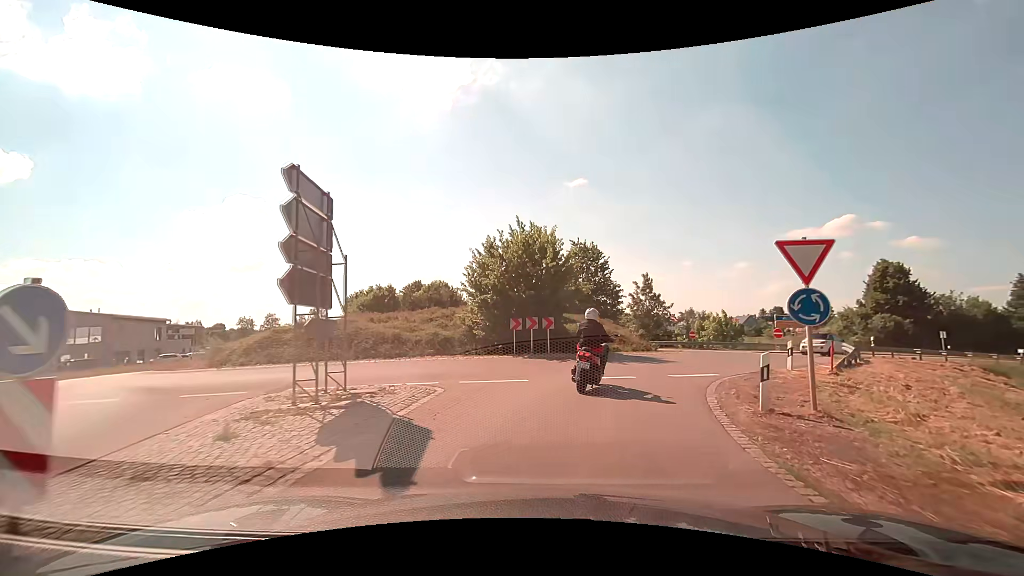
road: secondary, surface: asphalt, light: Day
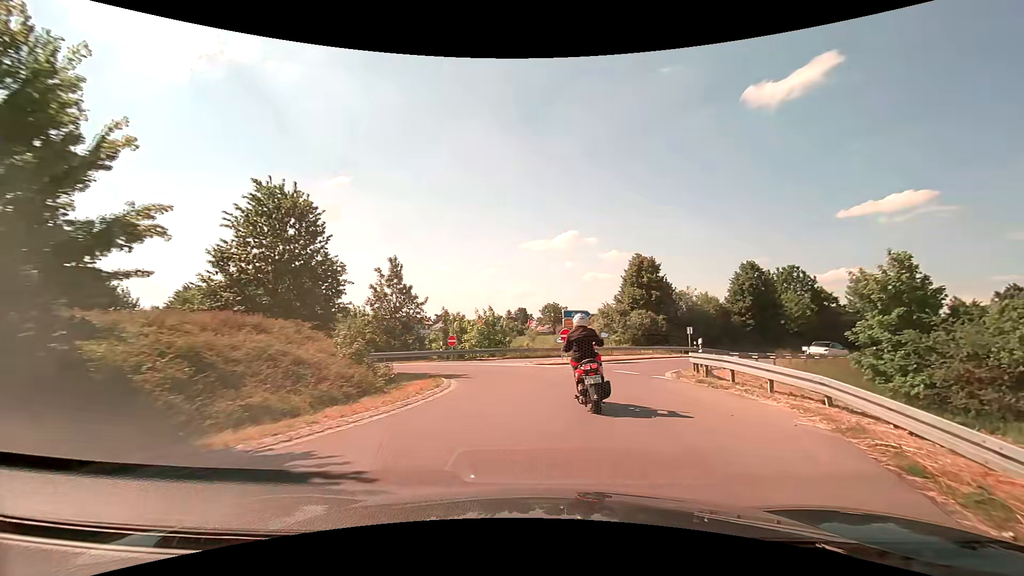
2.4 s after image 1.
(+3.2, +15.5) m; +26°
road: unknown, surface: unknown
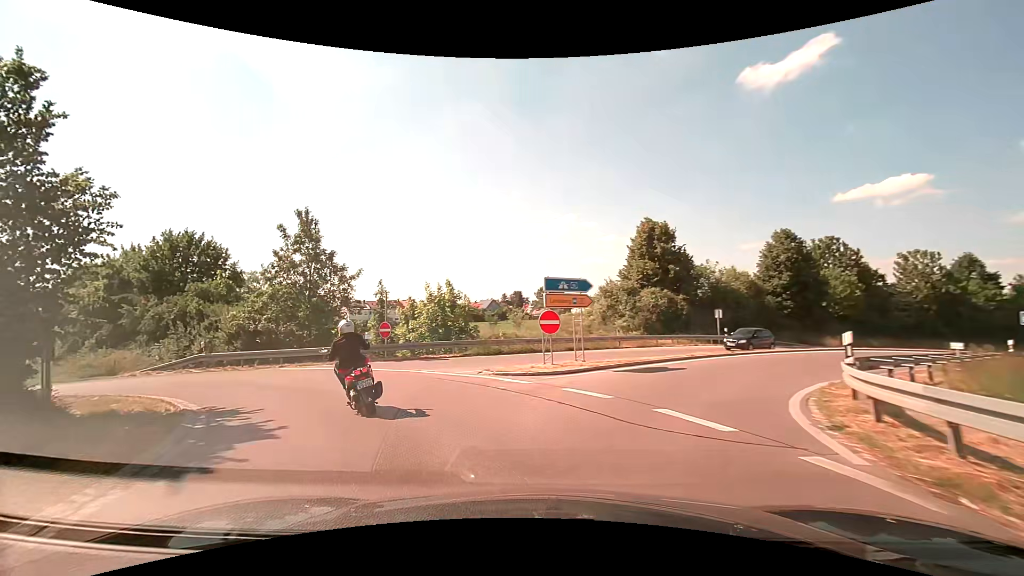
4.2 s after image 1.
(+1.4, +11.7) m; +4°
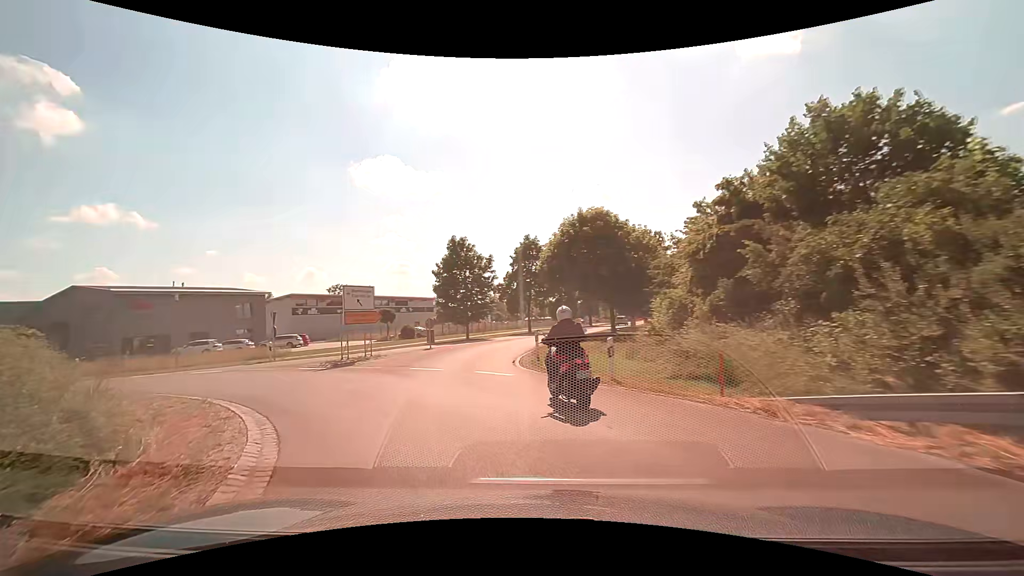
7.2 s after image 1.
(-11.4, +17.3) m; -65°
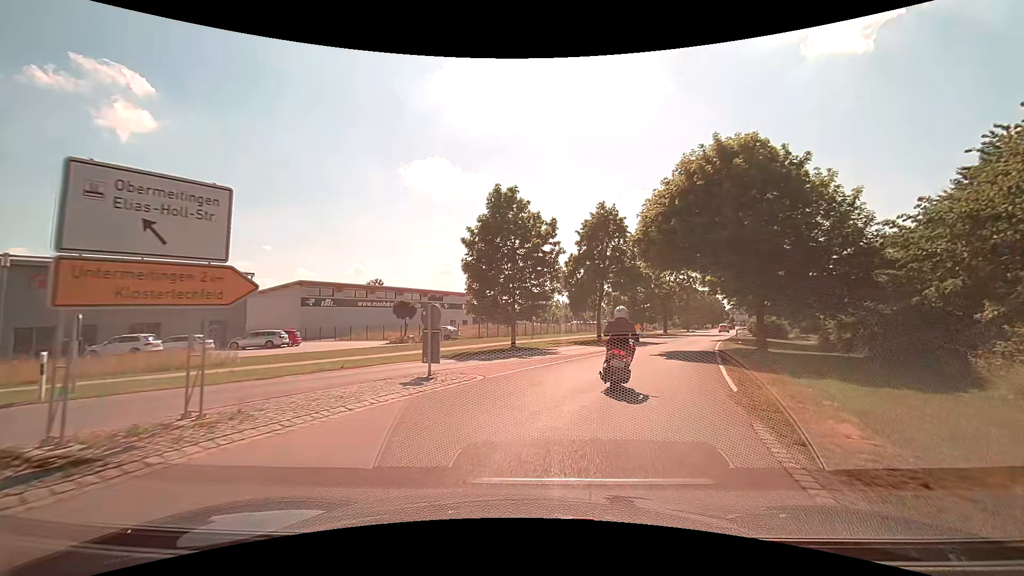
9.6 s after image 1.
(-3.1, +16.7) m; -7°
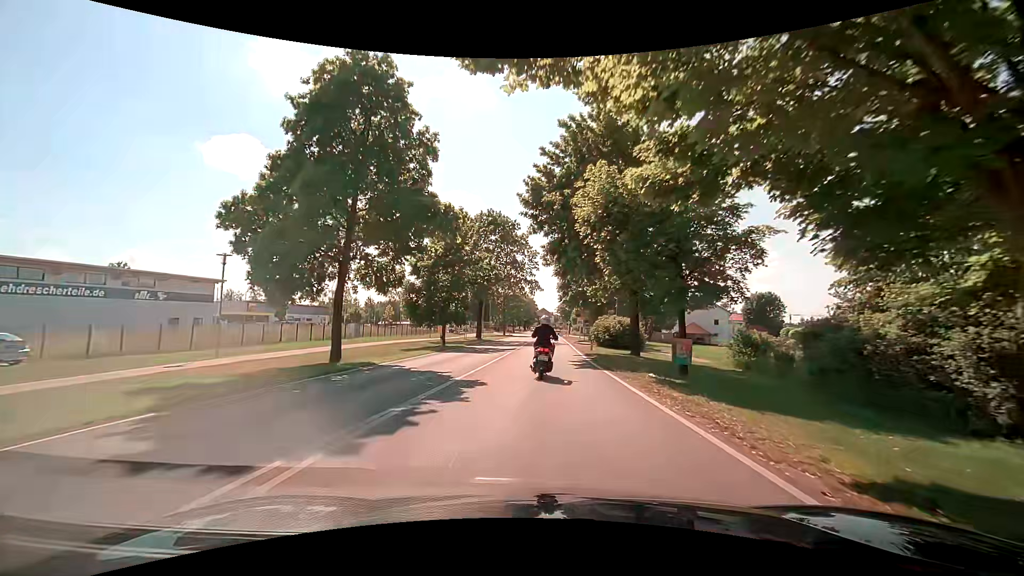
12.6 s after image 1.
(+4.9, +24.0) m; +20°
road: tertiary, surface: asphalt
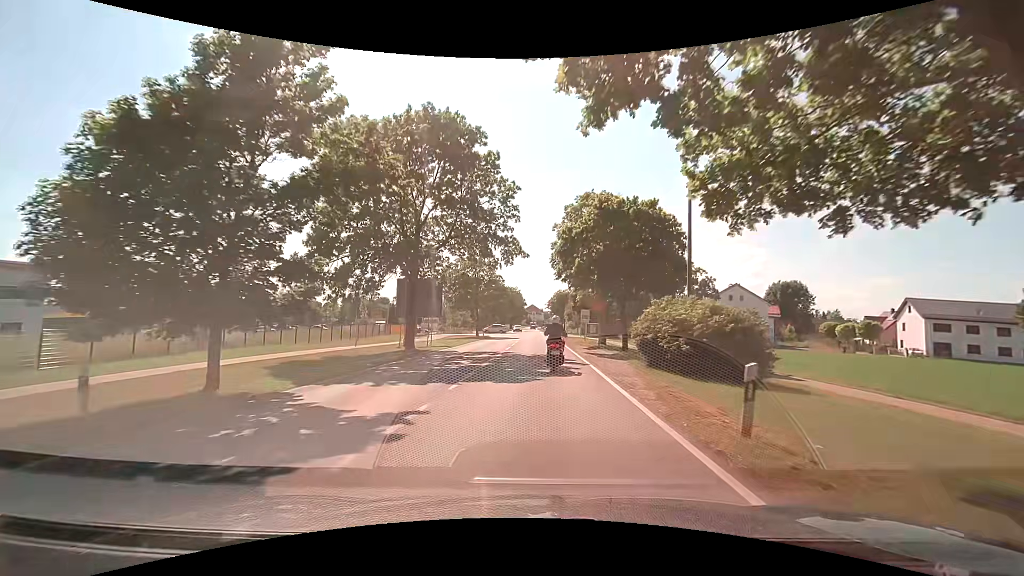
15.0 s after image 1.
(+0.7, +23.8) m; +2°
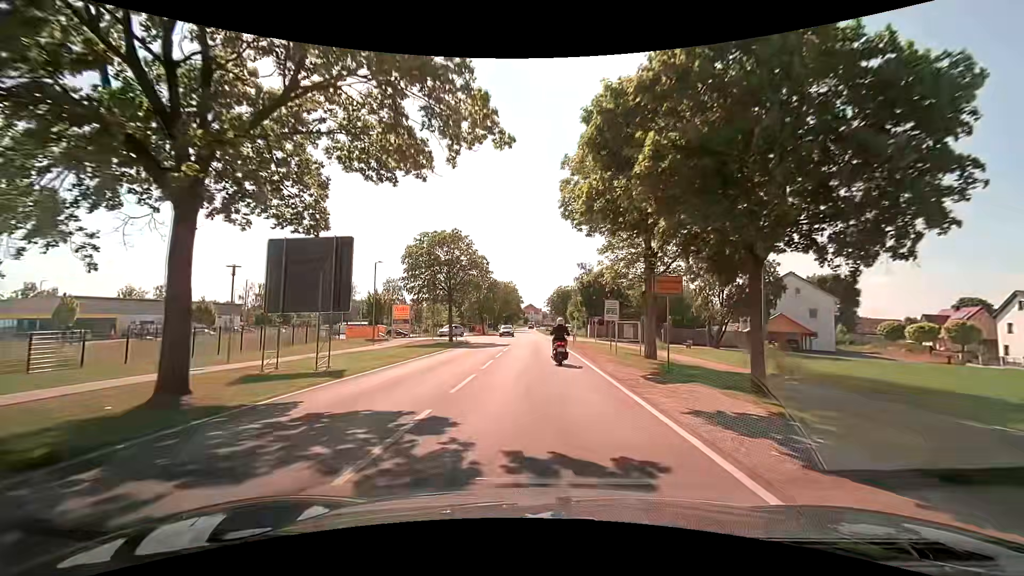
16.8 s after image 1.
(0.0, +18.2) m; 0°
(0, +10) (0, +20) (0, +30) (0, +40) (0, +50) (0, +60) (0, +70) (0, +80) (0, +90) (0, +100) m
